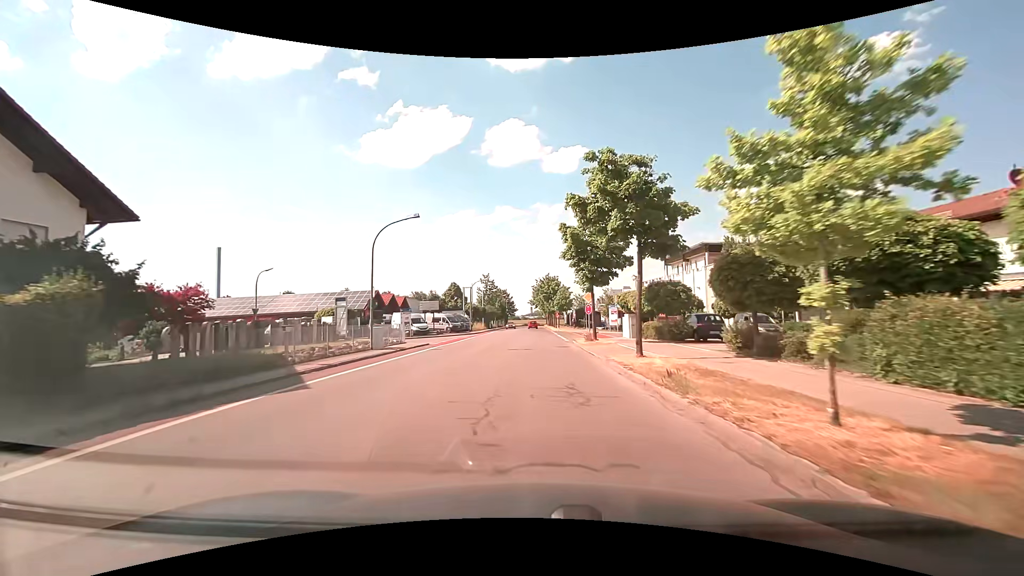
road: tertiary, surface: asphalt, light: Day
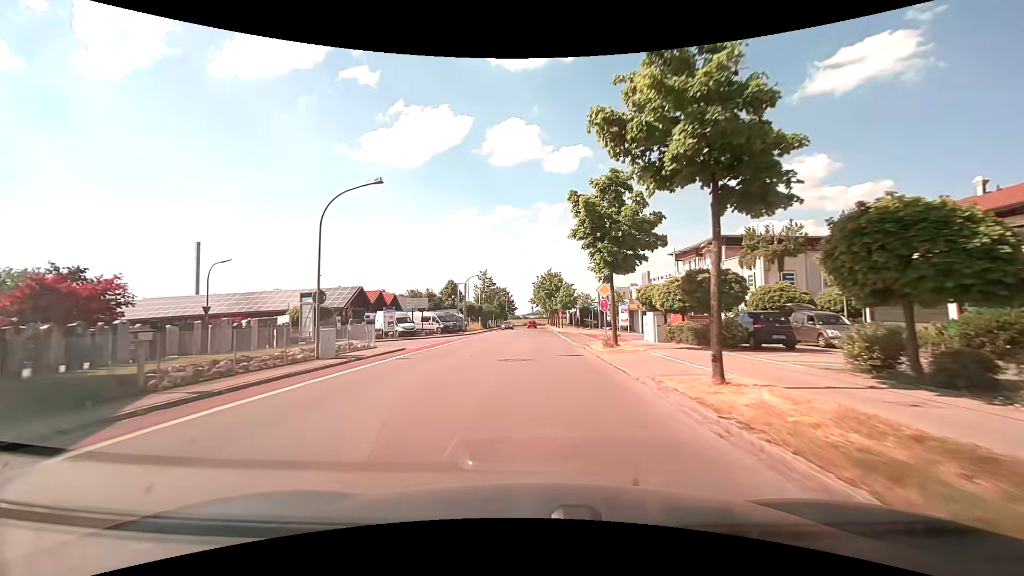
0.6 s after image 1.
(0.0, +6.8) m; 0°
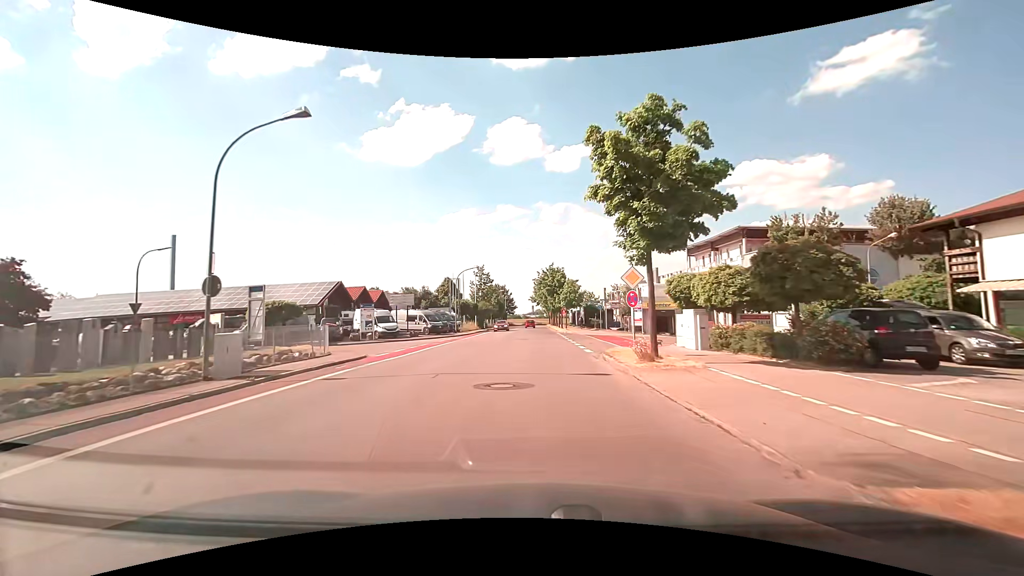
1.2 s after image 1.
(0.0, +6.8) m; 0°
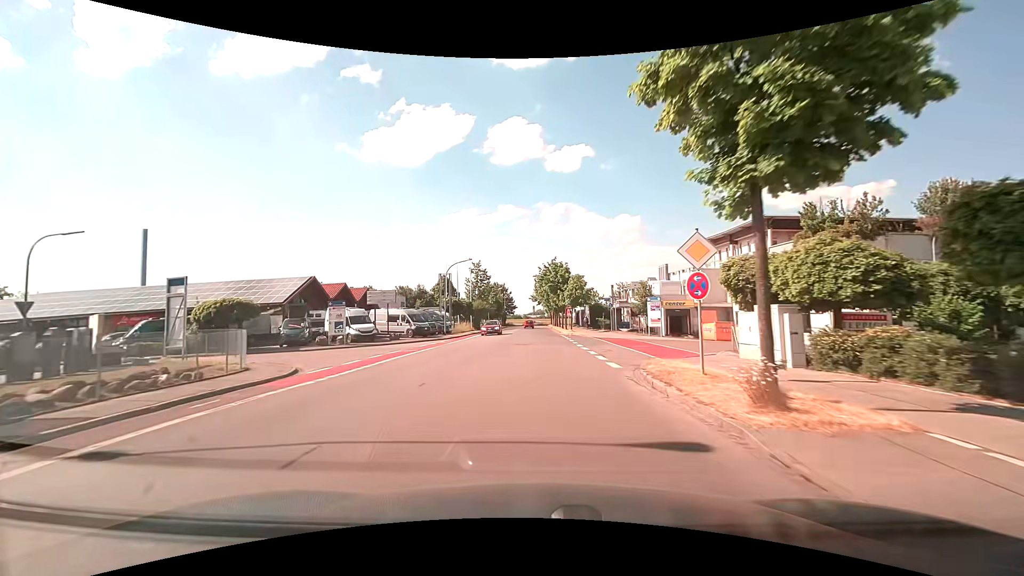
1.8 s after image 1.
(0.0, +6.9) m; +1°
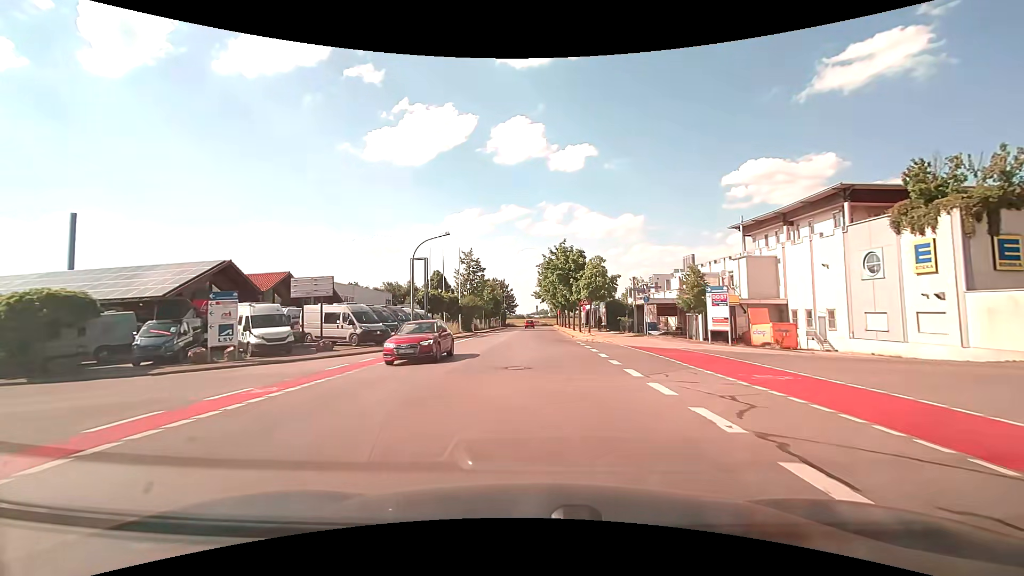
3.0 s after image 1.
(-0.1, +13.9) m; -1°
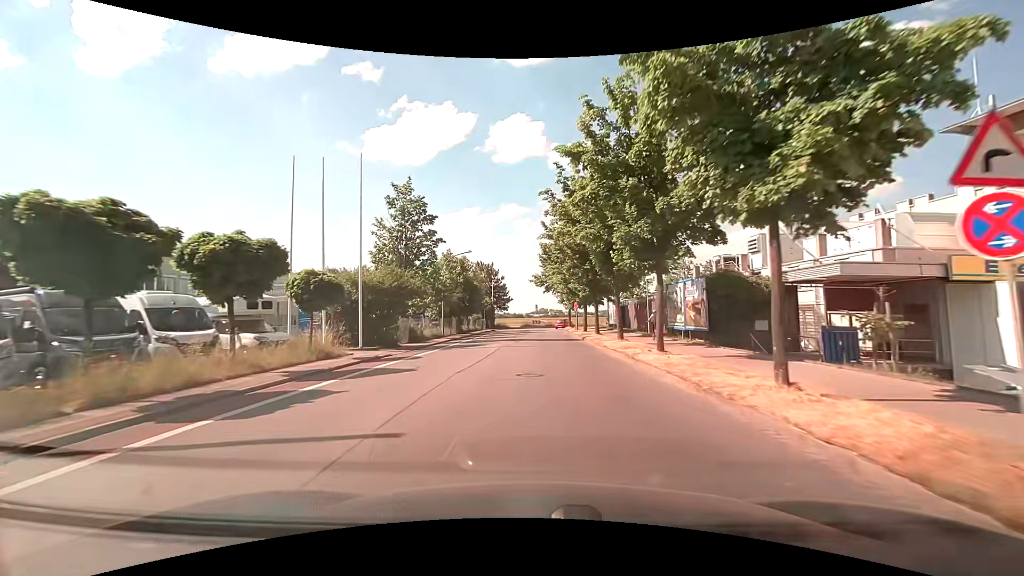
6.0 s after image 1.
(-0.1, +34.7) m; 0°
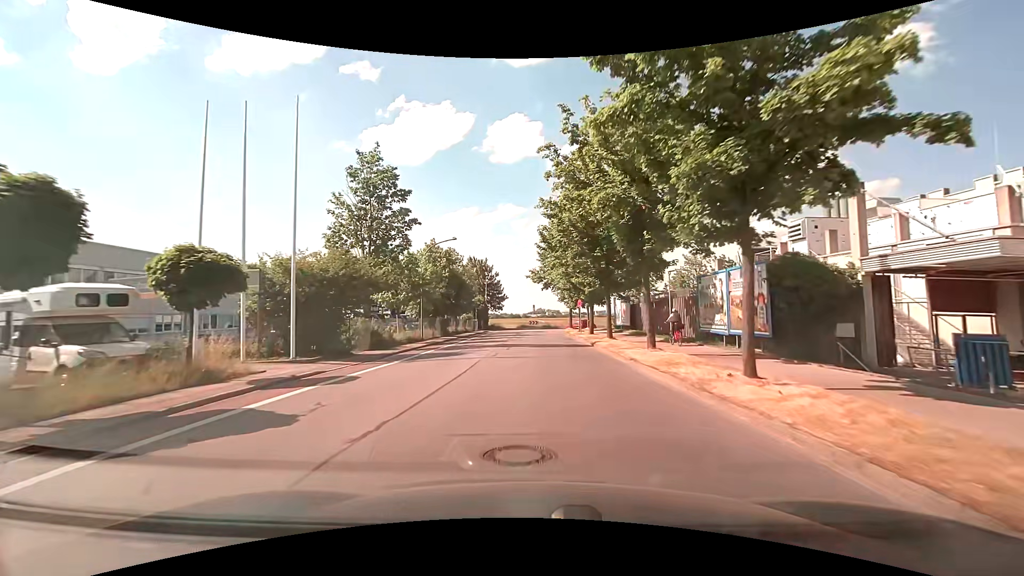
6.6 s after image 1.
(+0.1, +6.9) m; 0°
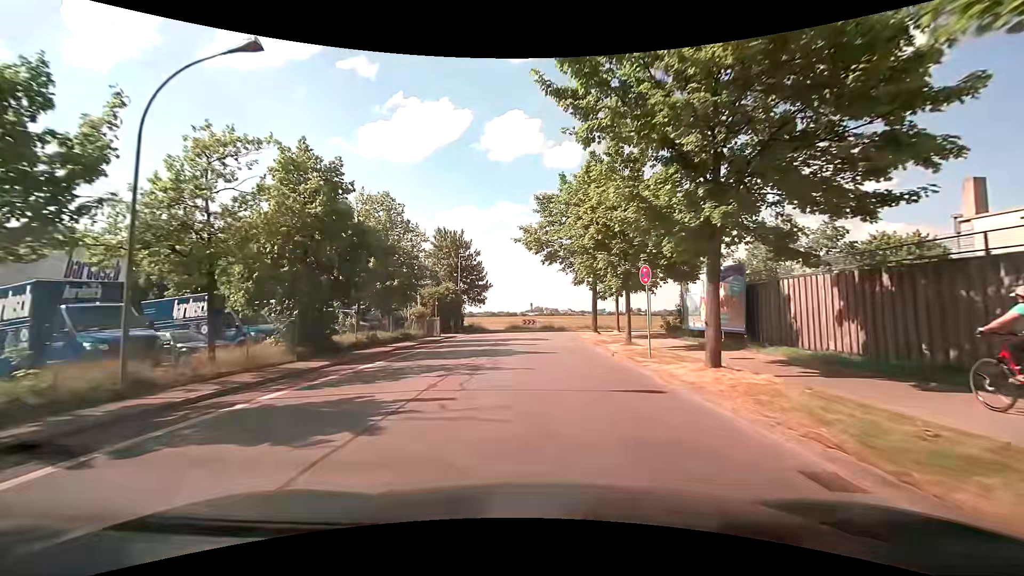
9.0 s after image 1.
(+0.3, +25.3) m; +1°
(0, +10) (0, +20) (0, +30) (+1, +40) (+7, +48) (+16, +51) (+26, +52) (+36, +53) (+46, +53) (+56, +54) m
